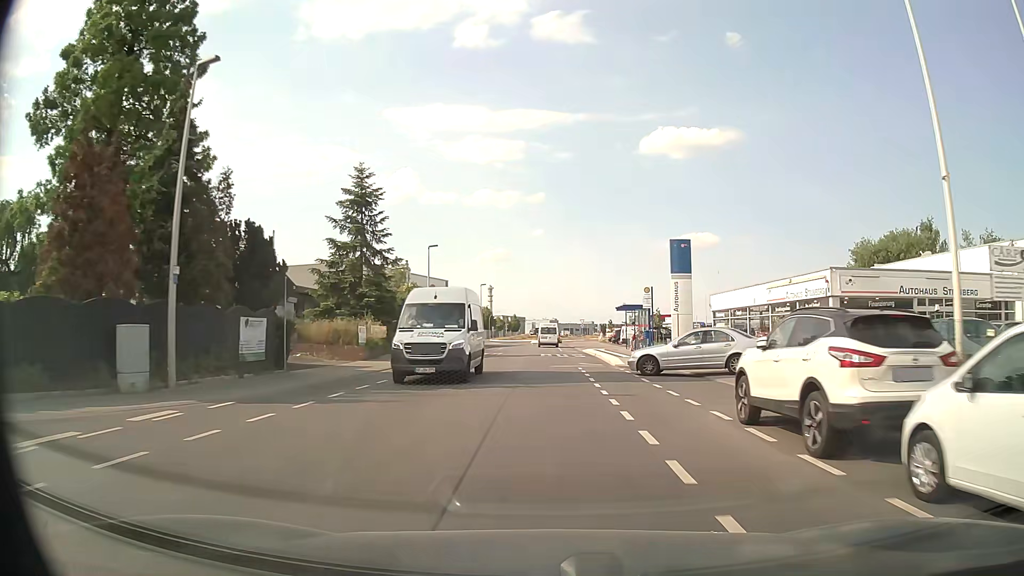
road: tertiary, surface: asphalt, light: Day
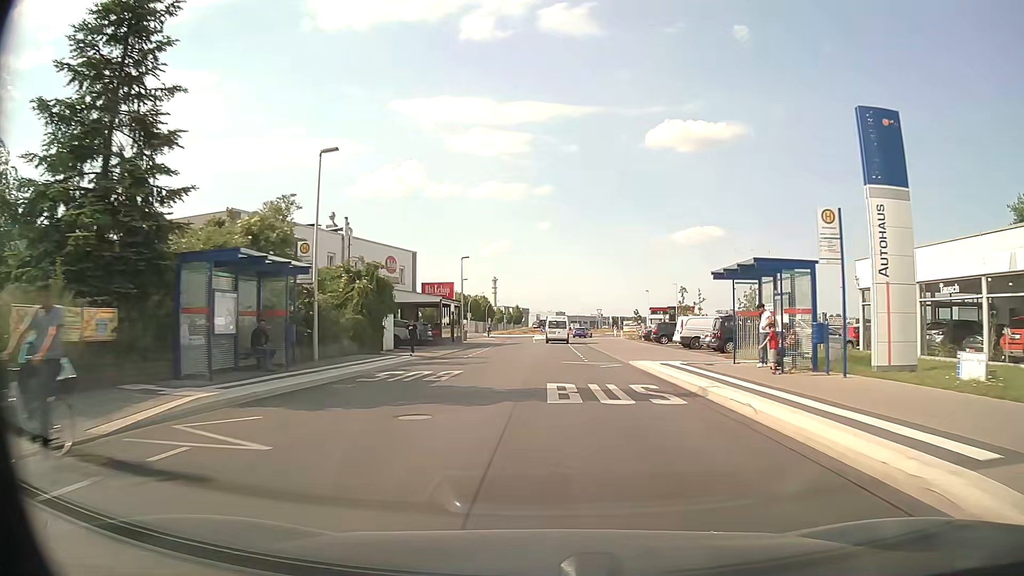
(-0.1, +25.2) m; 0°
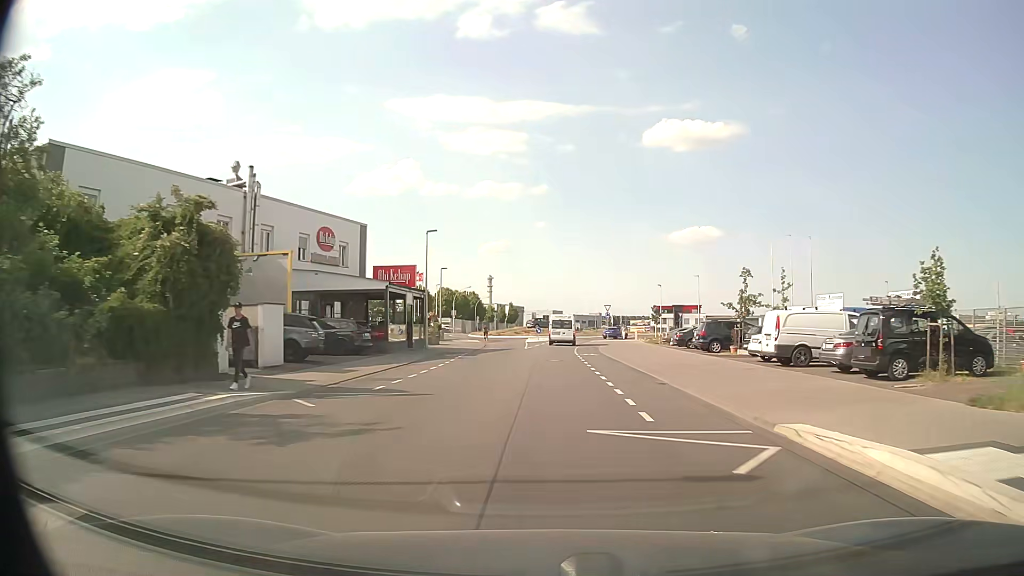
(-0.1, +16.7) m; 0°
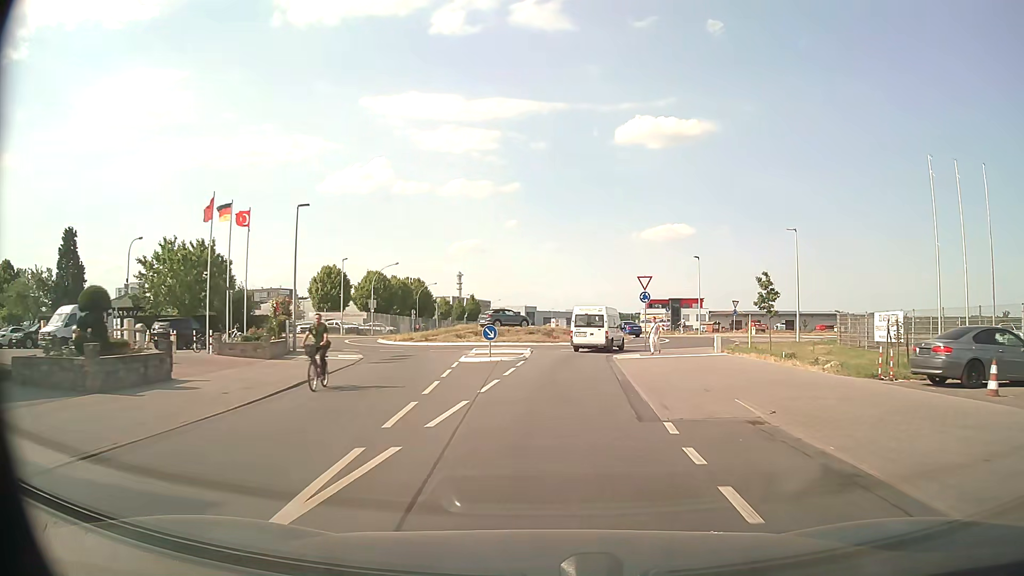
(+0.2, +39.5) m; +2°
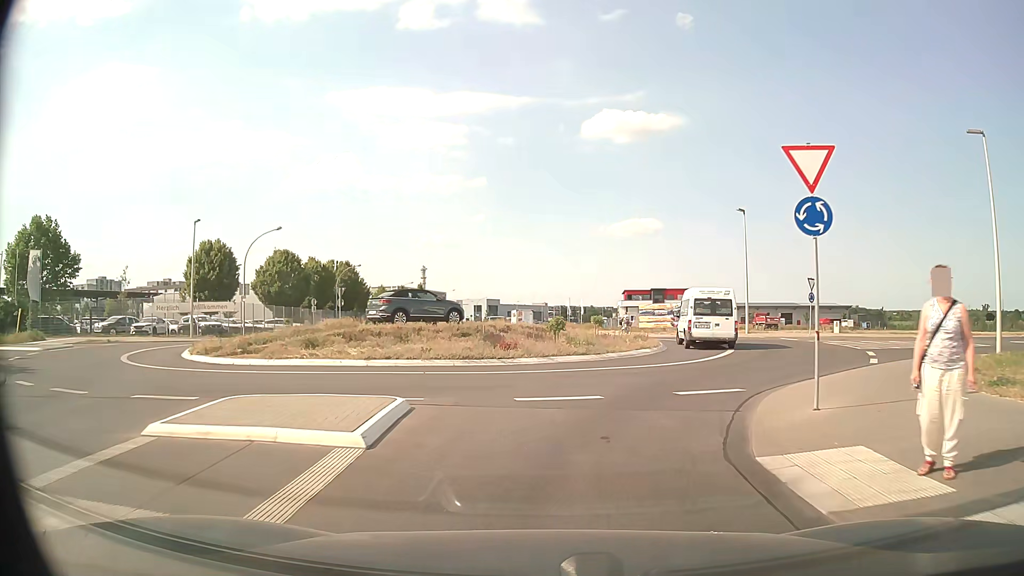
(+0.7, +24.6) m; +3°
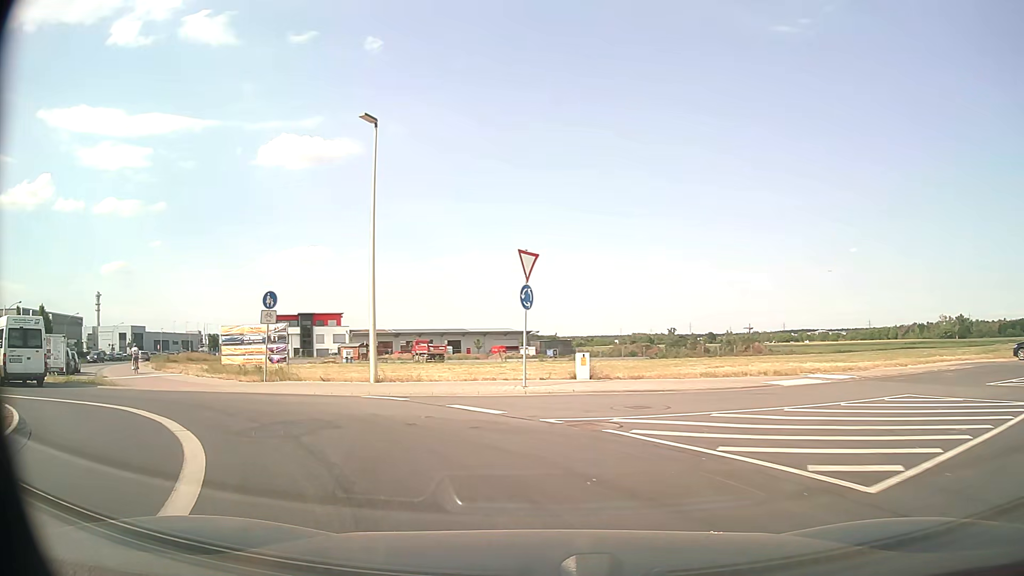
(+6.7, +21.1) m; +29°
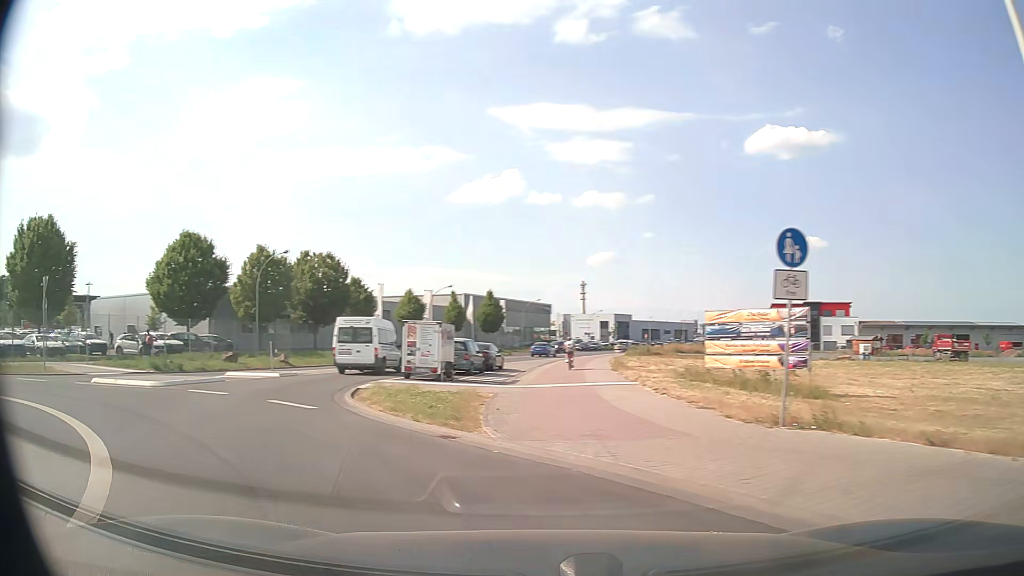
(-3.9, +11.7) m; -42°
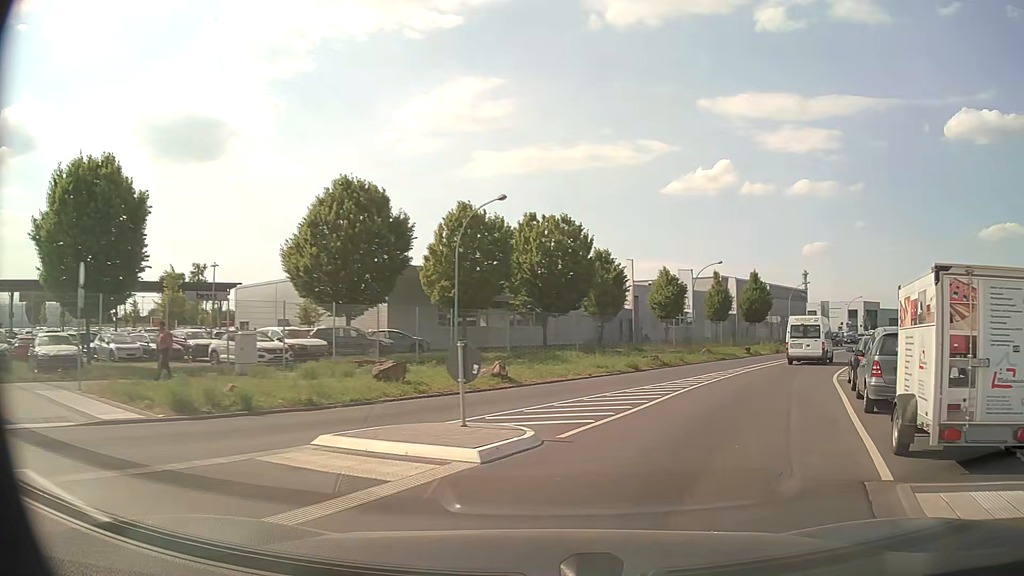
(-6.5, +16.8) m; -20°
(+2, +10) (+5, +19) (+10, +28) (+15, +37) (+20, +45) (+26, +53) (+32, +61) (+38, +70) (+44, +78) (+50, +85) m
